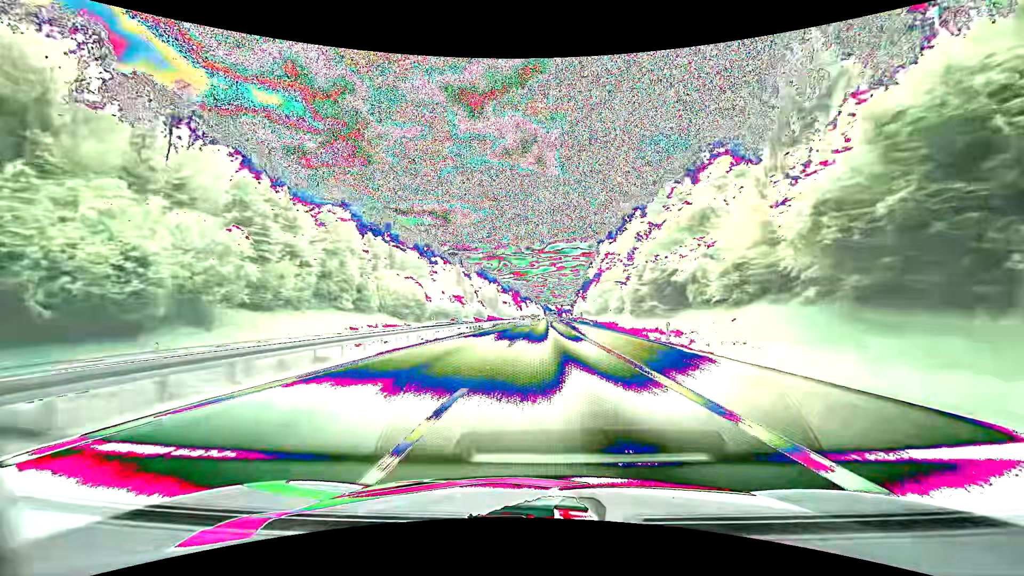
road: motorway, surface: asphalt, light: Day
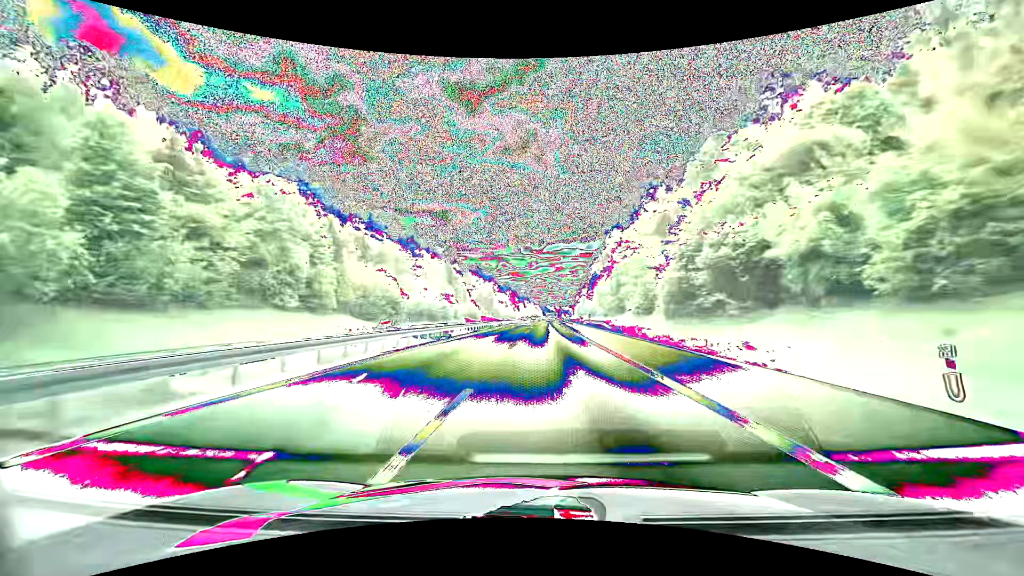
(0.0, +18.1) m; 0°
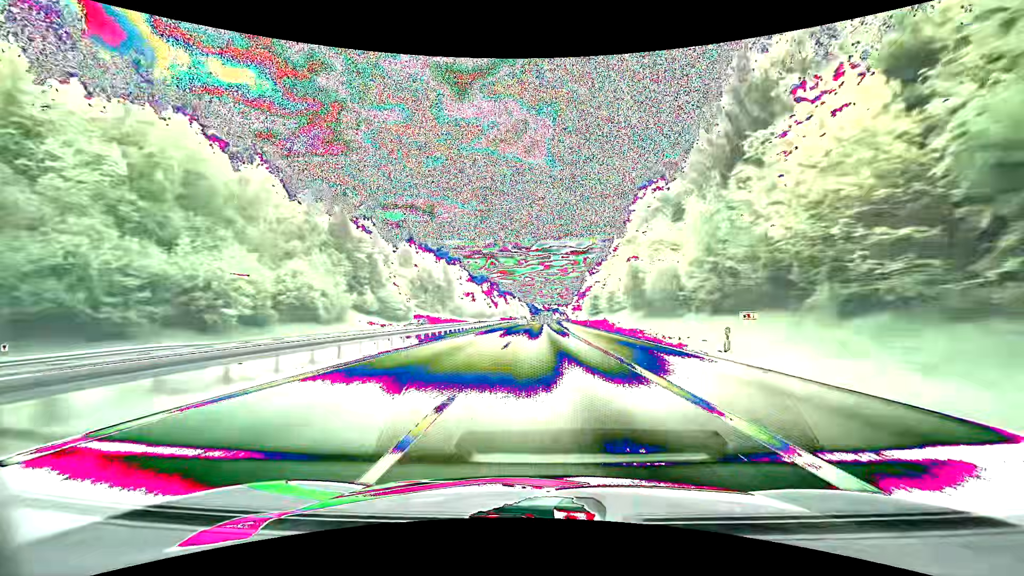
(+1.2, +91.0) m; +1°
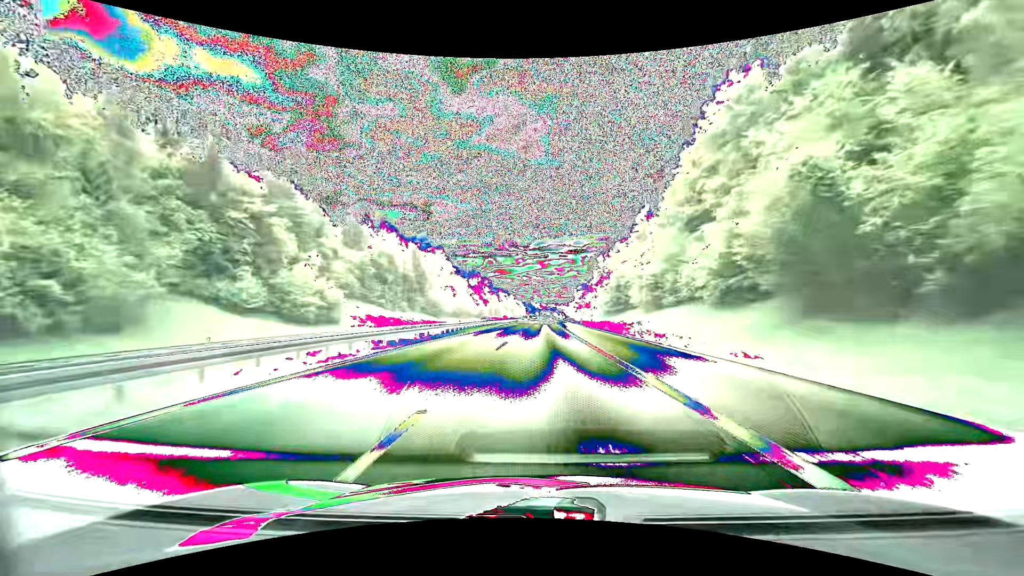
(+0.1, +36.8) m; 0°
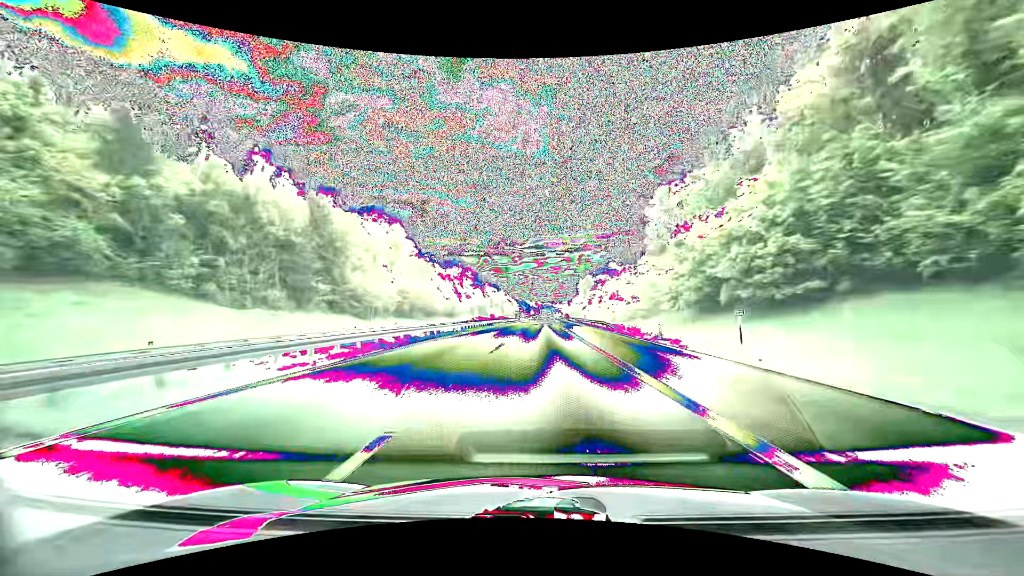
(+0.3, +55.3) m; +1°
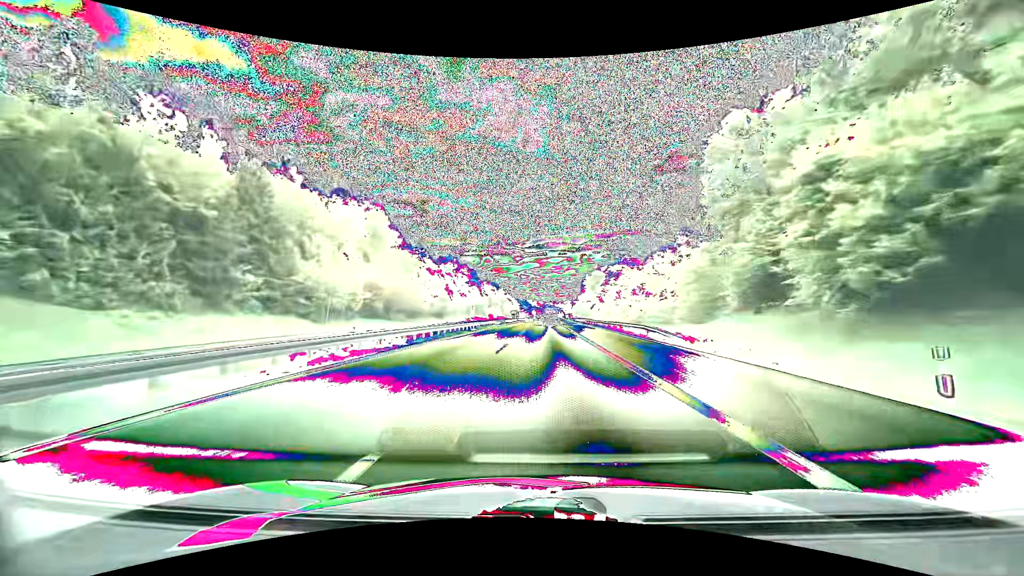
(0.0, +18.4) m; 0°
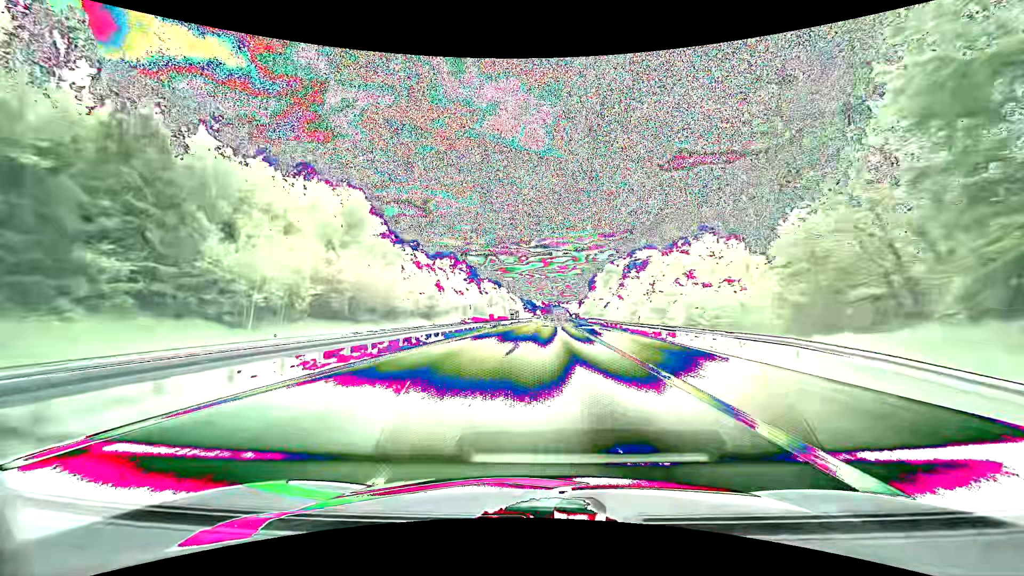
(-0.1, +18.3) m; -1°
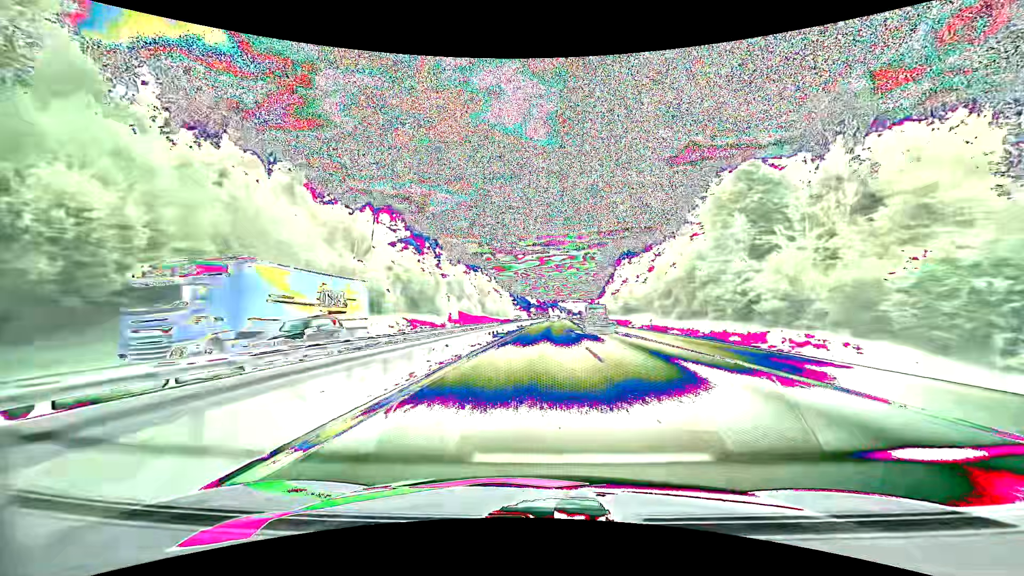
(-0.7, +91.3) m; +1°
(0, +10) (0, +20) (0, +30) (0, +40) (+1, +50) (+1, +60) (+1, +70) (+1, +80) (+2, +90) (+2, +100) m
